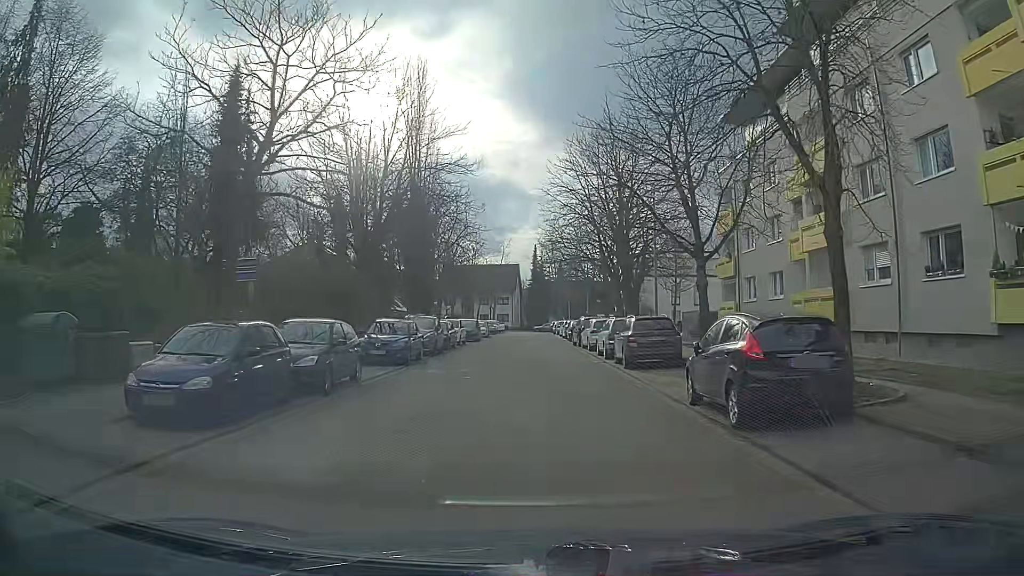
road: residential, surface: asphalt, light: Day
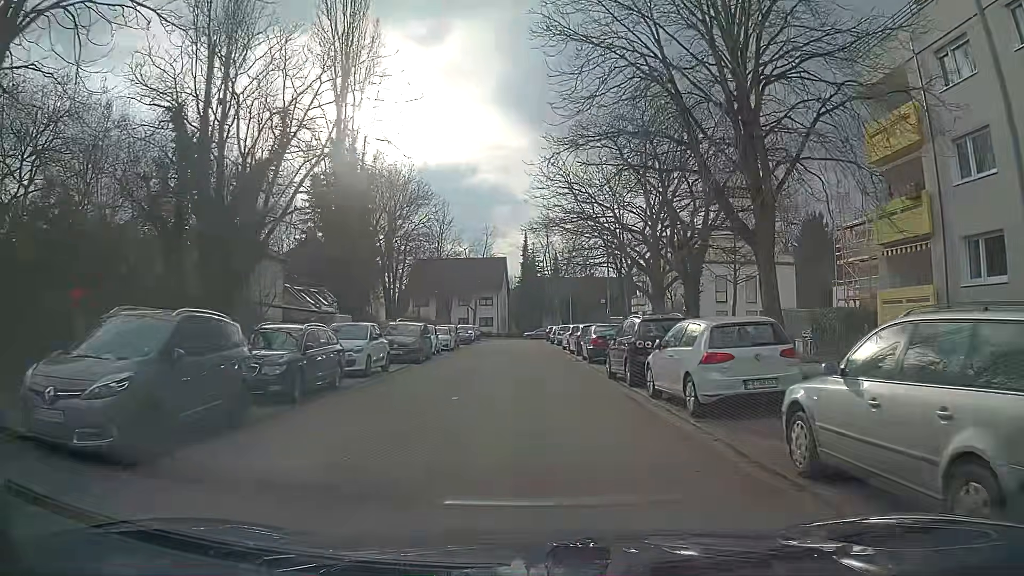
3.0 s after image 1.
(0.0, +21.2) m; 0°
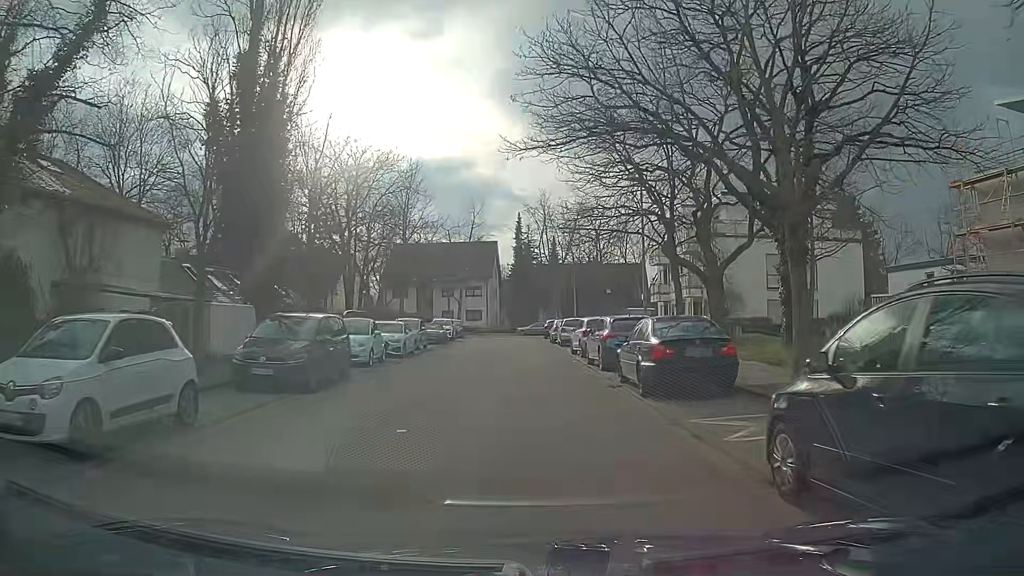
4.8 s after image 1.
(+0.1, +12.9) m; +1°
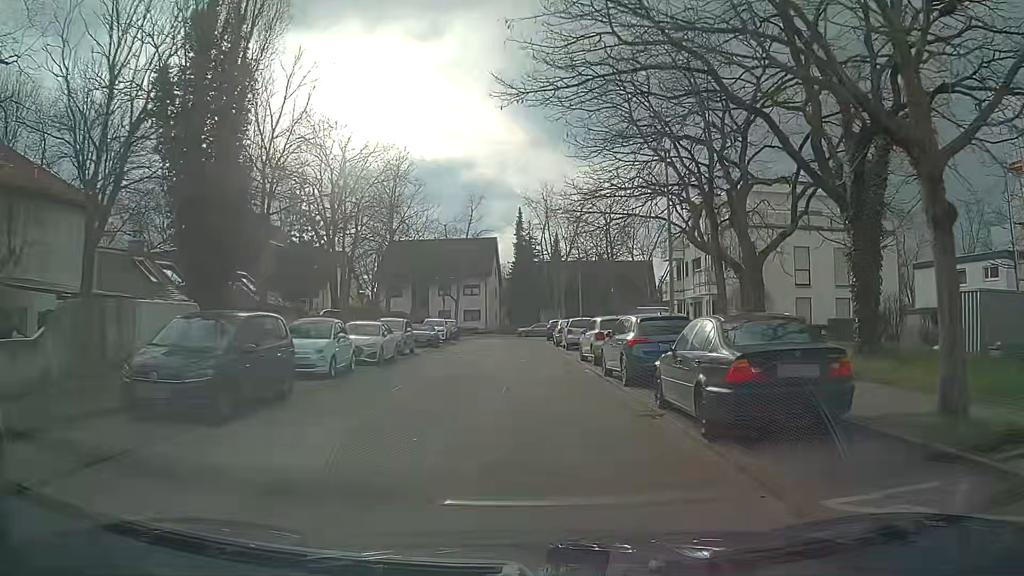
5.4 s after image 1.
(0.0, +4.3) m; 0°
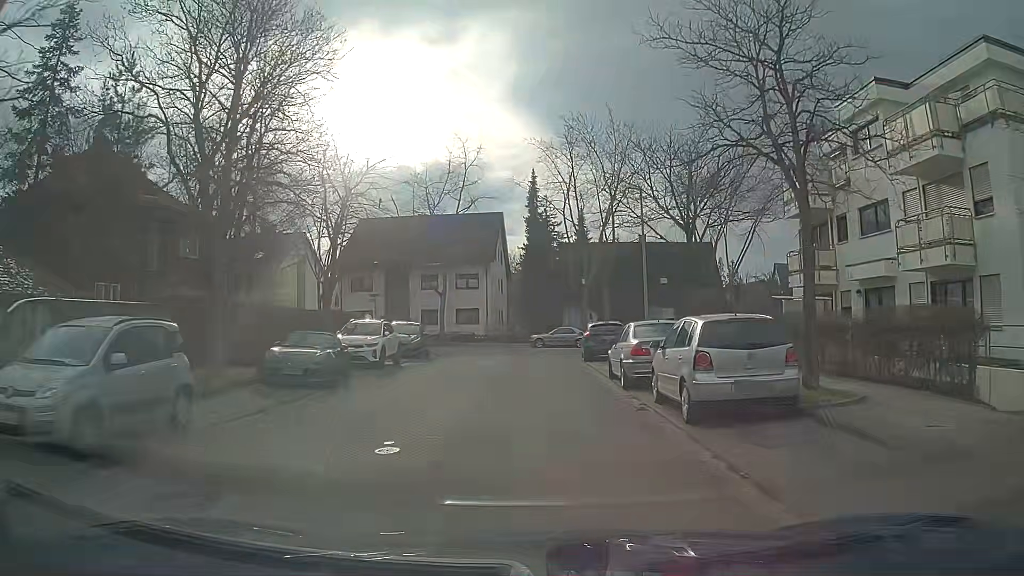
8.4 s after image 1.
(-0.3, +21.8) m; -1°
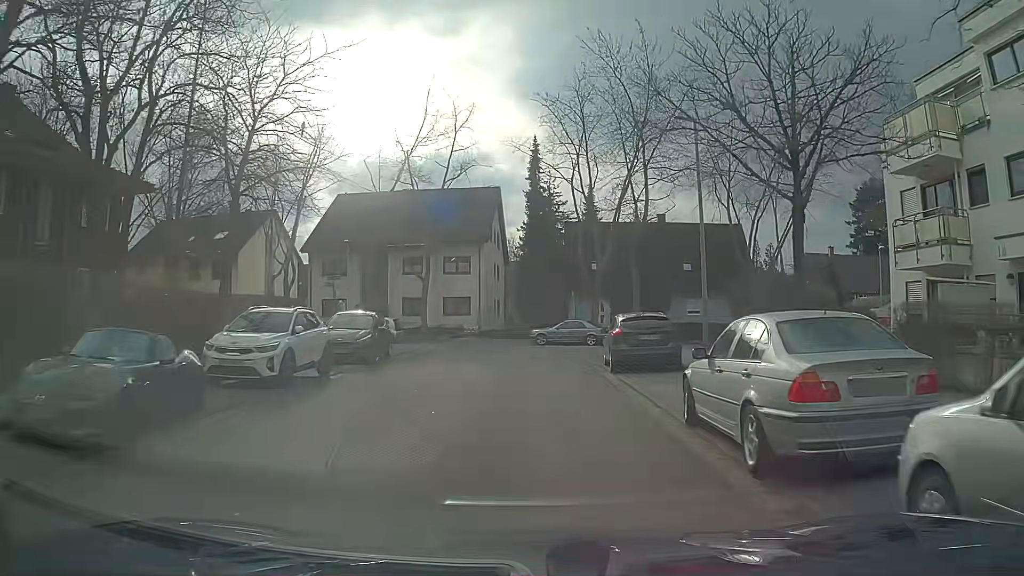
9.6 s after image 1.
(+0.1, +8.4) m; +1°
